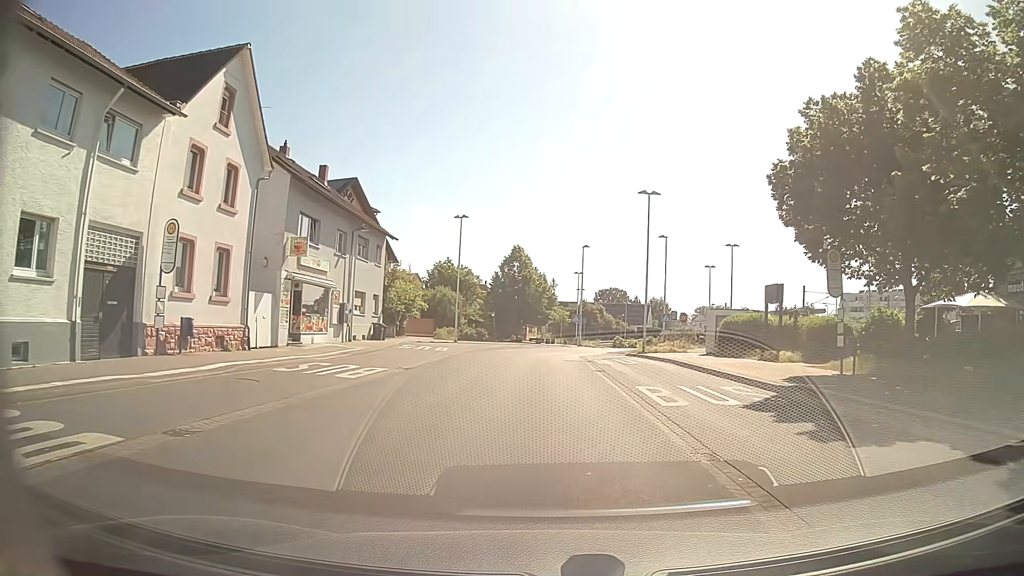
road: tertiary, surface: asphalt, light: Day
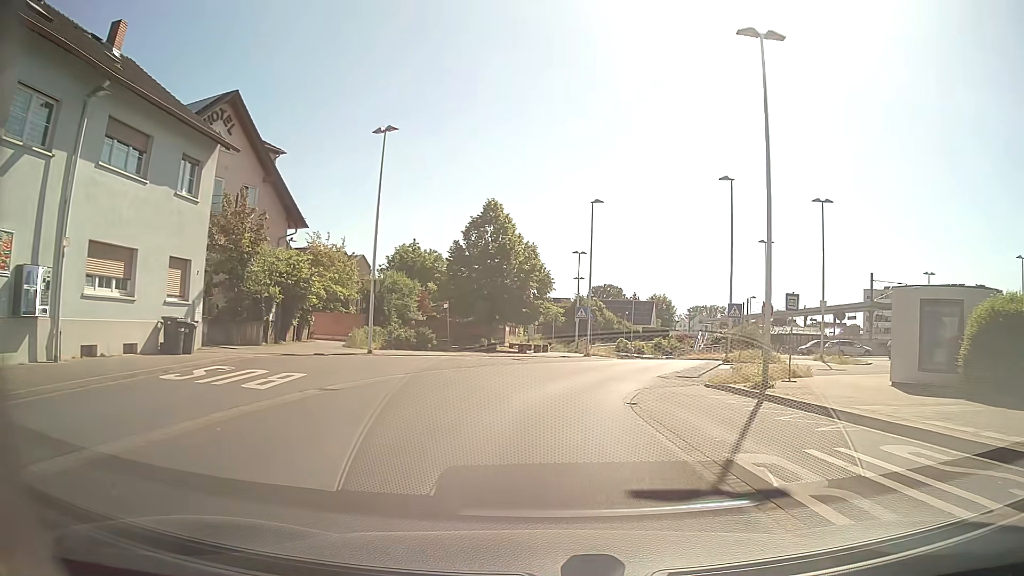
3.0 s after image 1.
(0.0, +23.6) m; +1°
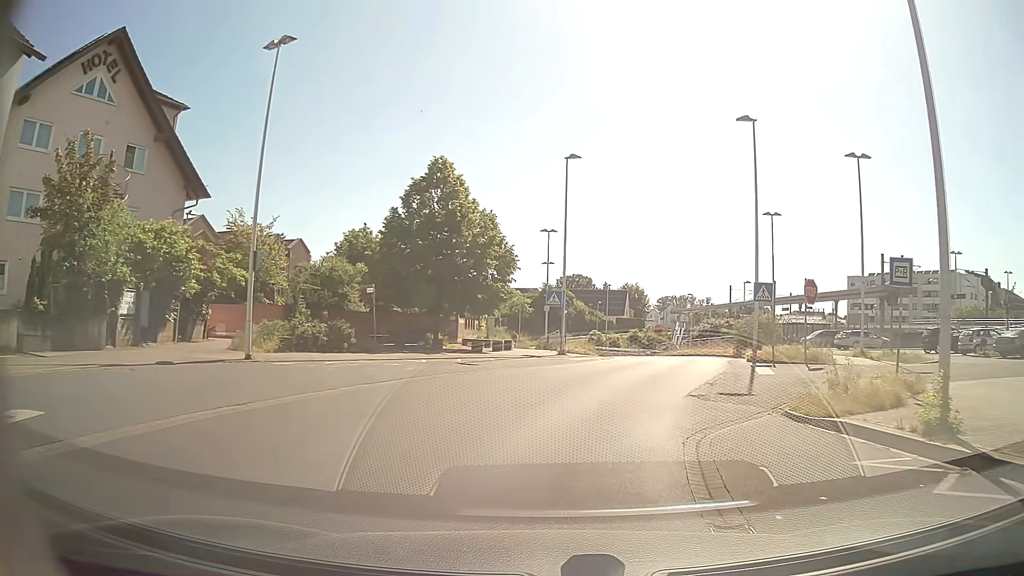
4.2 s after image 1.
(+0.1, +9.4) m; +2°
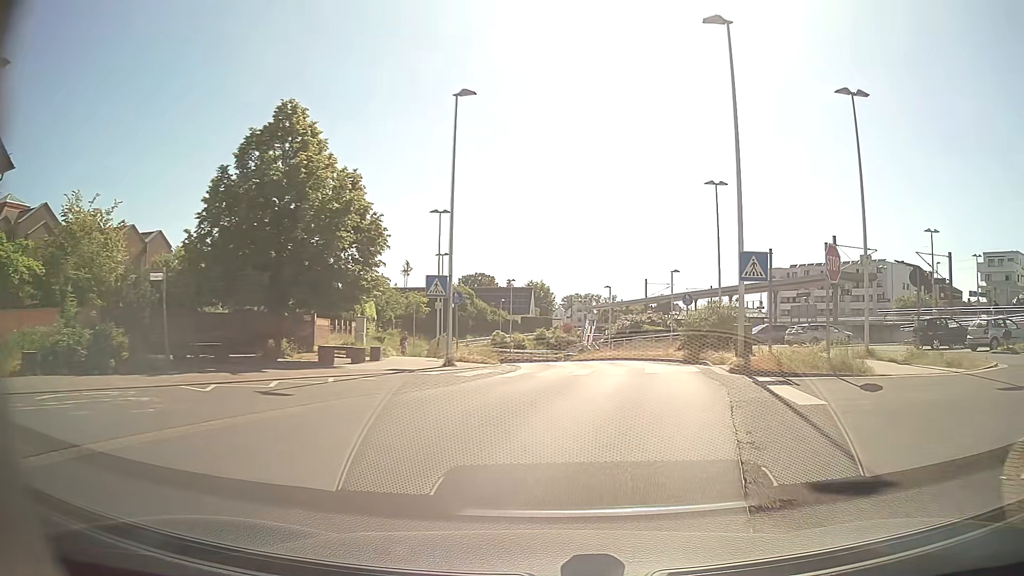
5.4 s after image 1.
(+0.6, +9.3) m; +9°
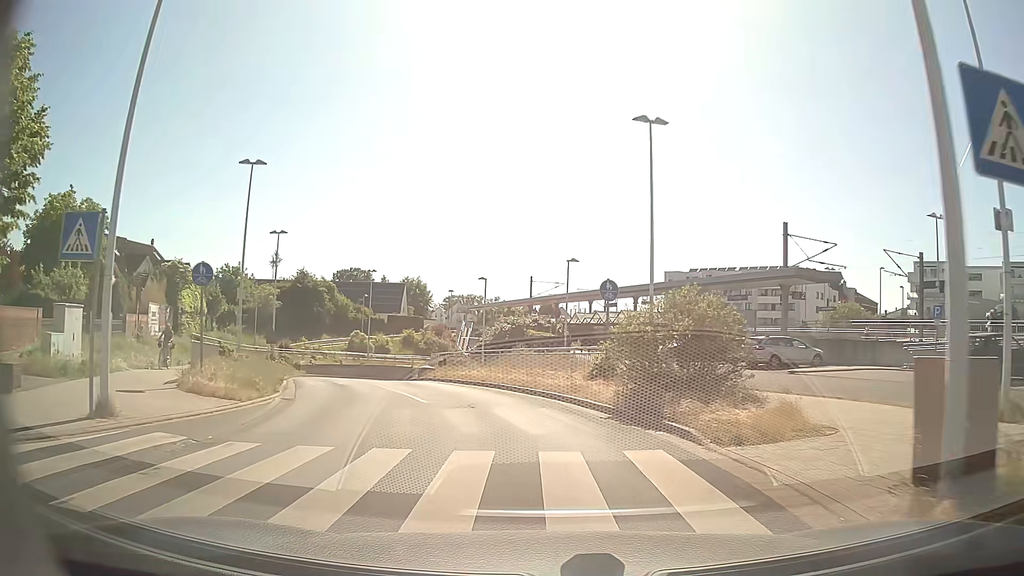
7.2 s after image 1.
(+1.3, +13.6) m; +9°
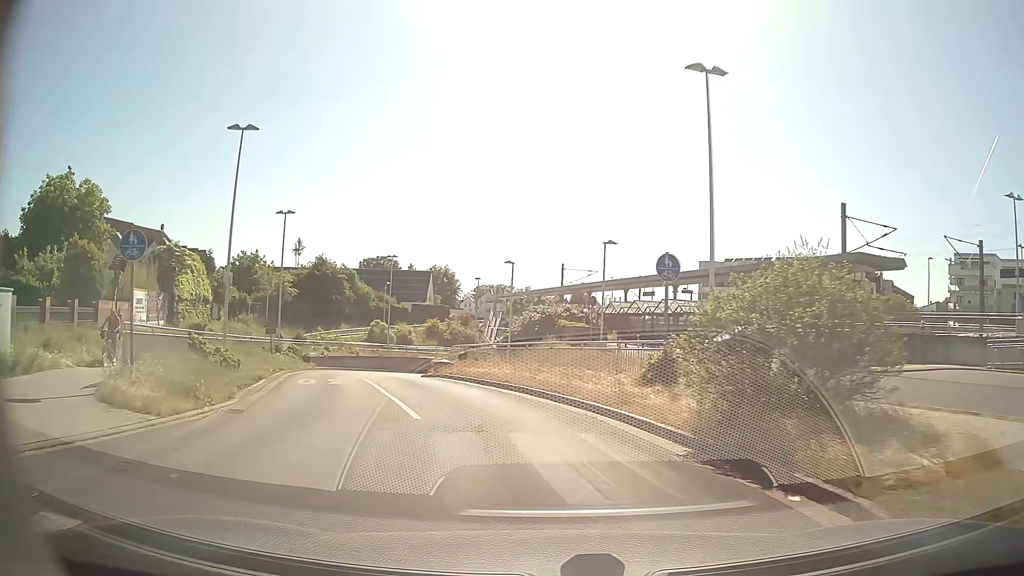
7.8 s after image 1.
(-0.1, +4.5) m; -3°
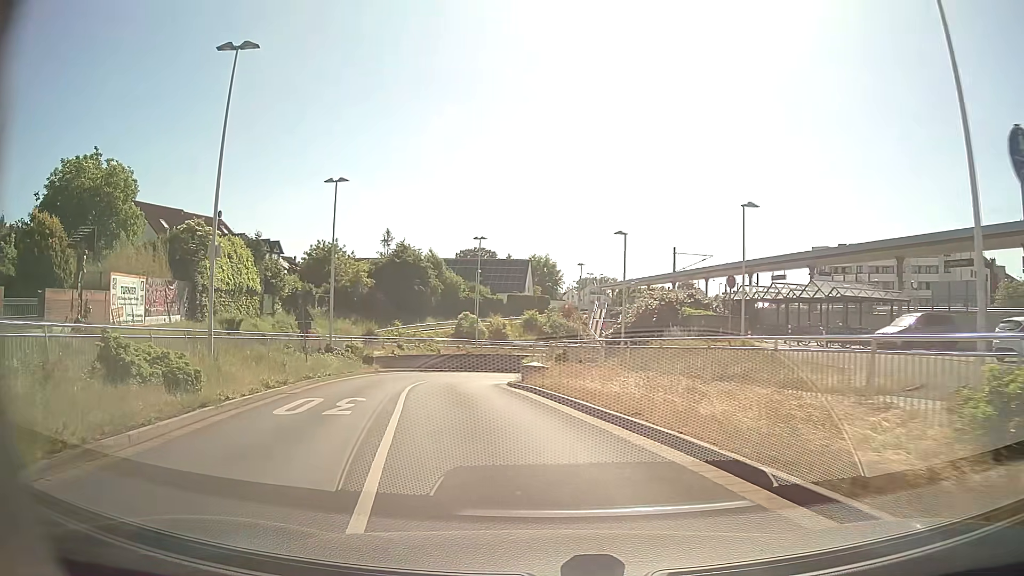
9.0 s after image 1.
(-0.6, +9.1) m; -9°
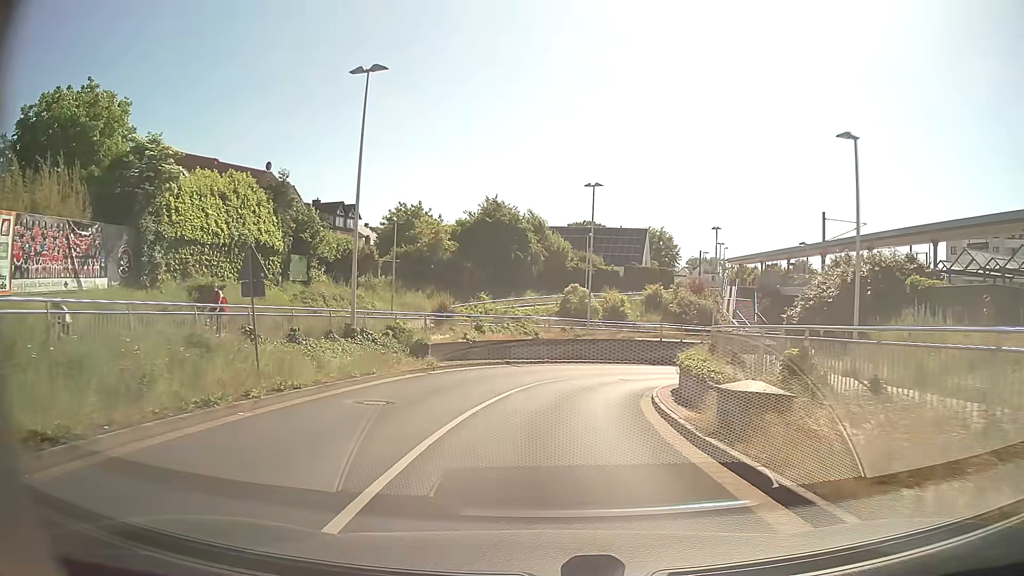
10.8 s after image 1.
(-1.3, +14.0) m; -9°
